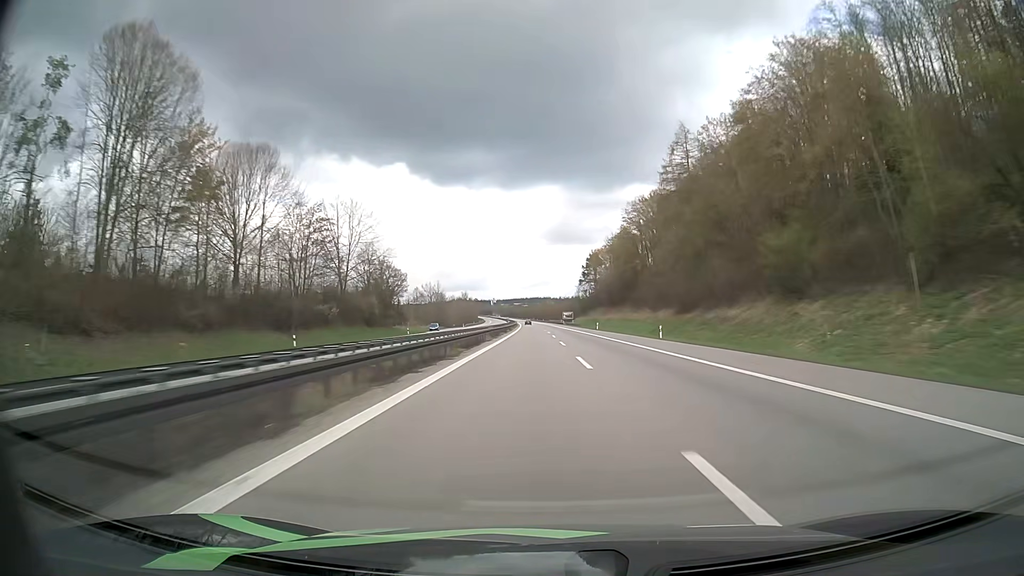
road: motorway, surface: asphalt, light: Day
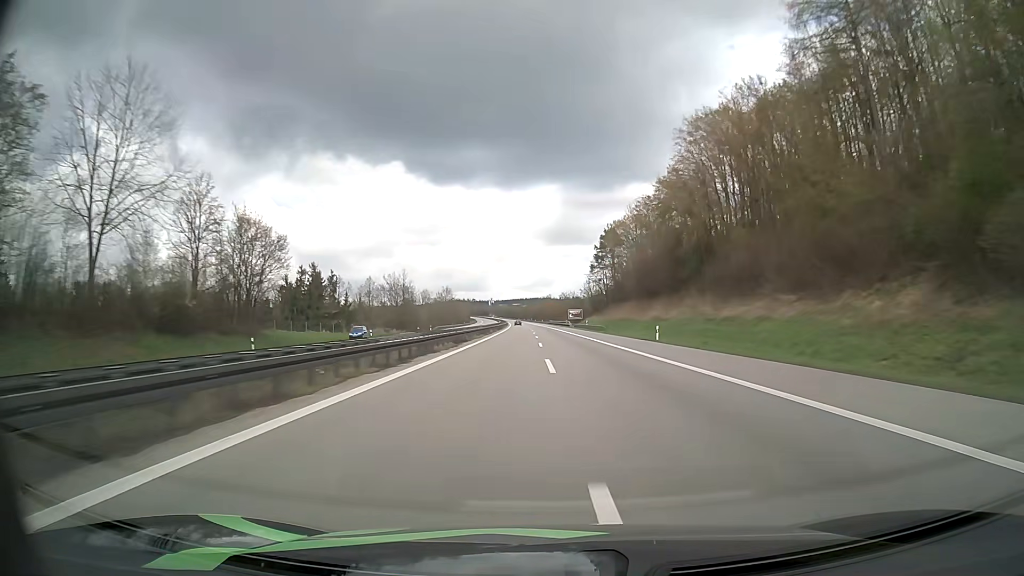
(0.0, +55.7) m; 0°
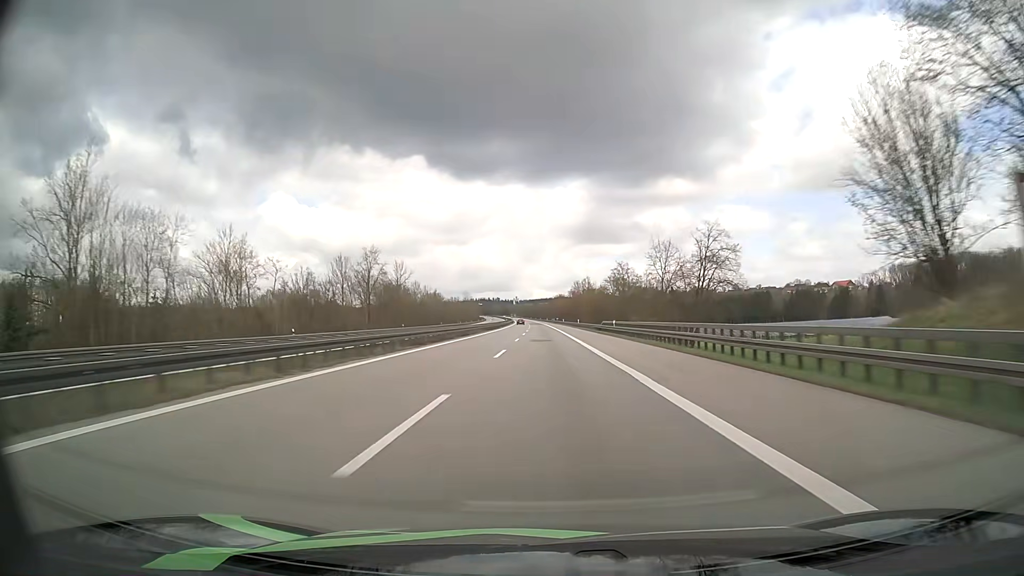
(-2.2, +138.2) m; -2°
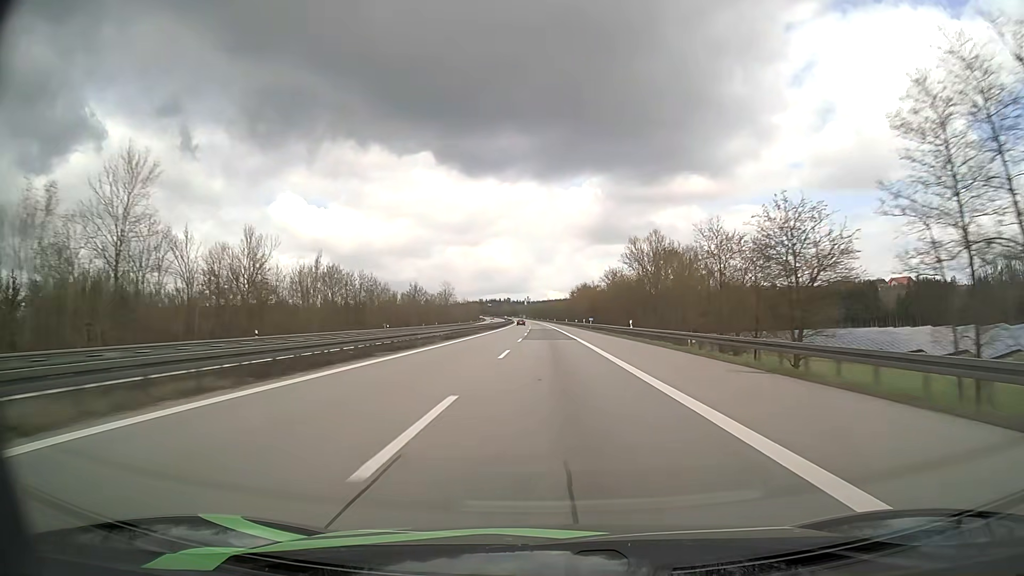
(-1.7, +108.8) m; -1°
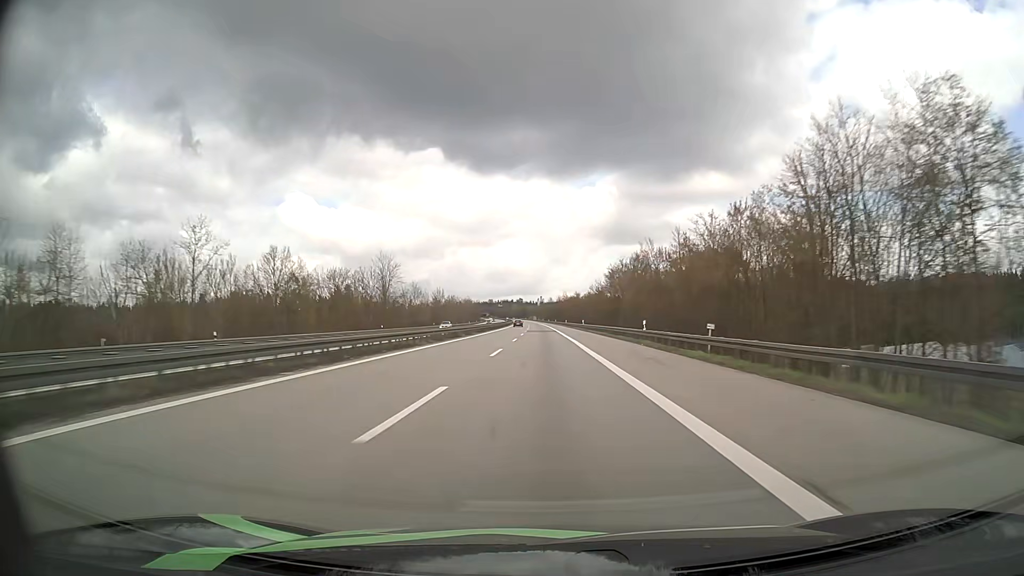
(-0.9, +106.9) m; -1°
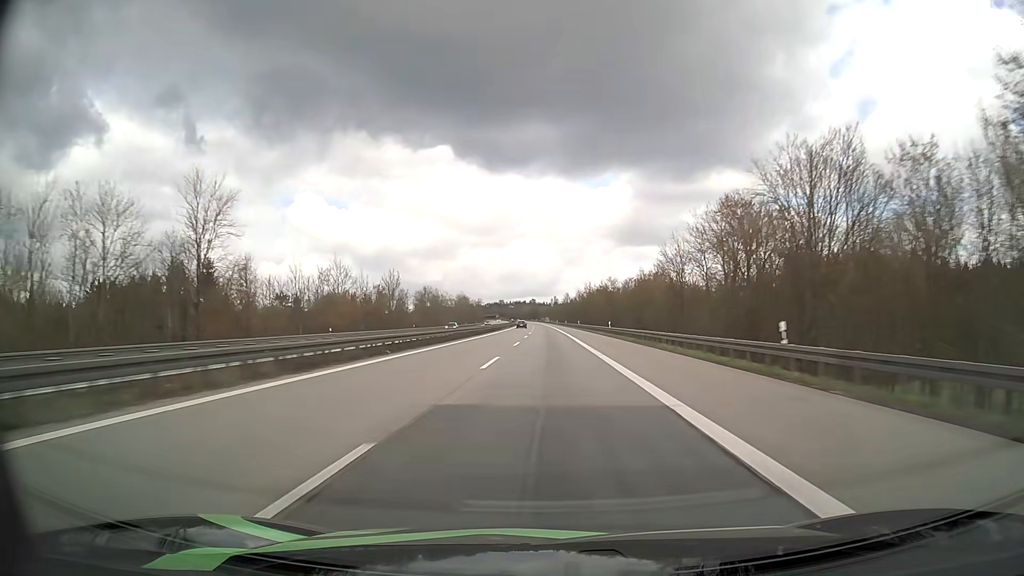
(-0.8, +78.6) m; -1°
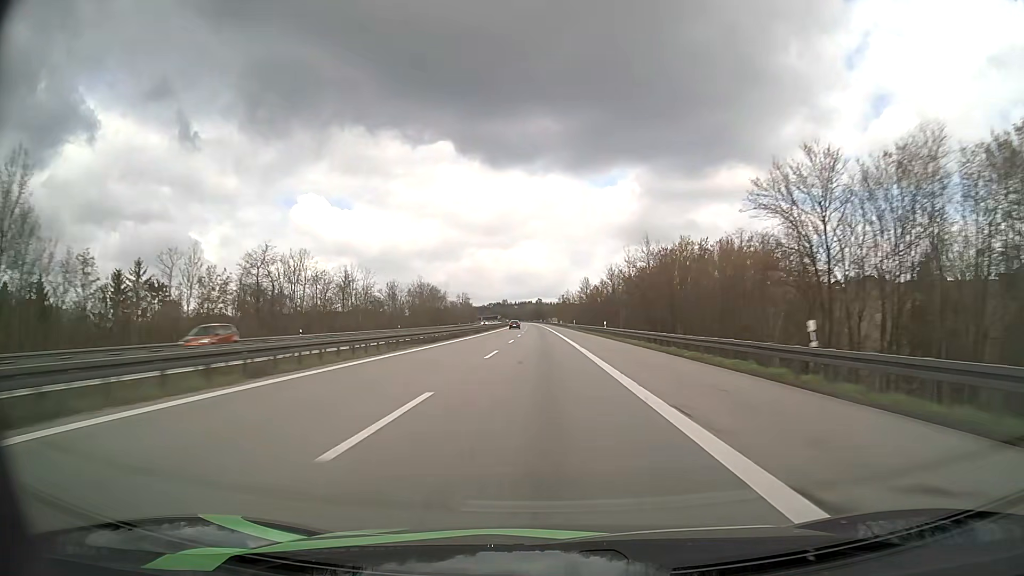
(-0.4, +103.4) m; -1°
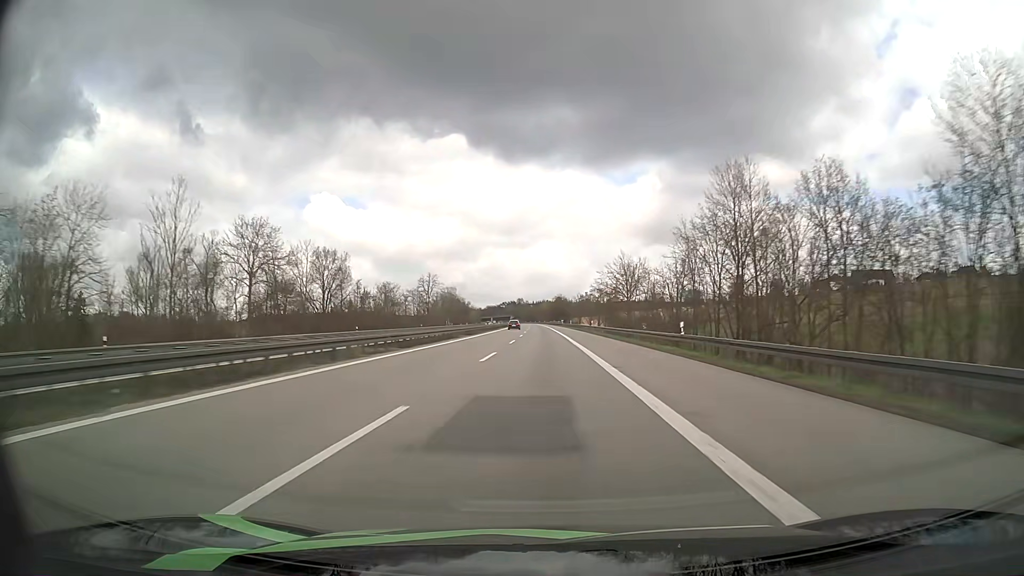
(-2.1, +129.0) m; -2°
(0, +10) (0, +20) (0, +30) (0, +40) (0, +50) (0, +60) (0, +70) (-1, +80) (-1, +90) (-1, +100) m
